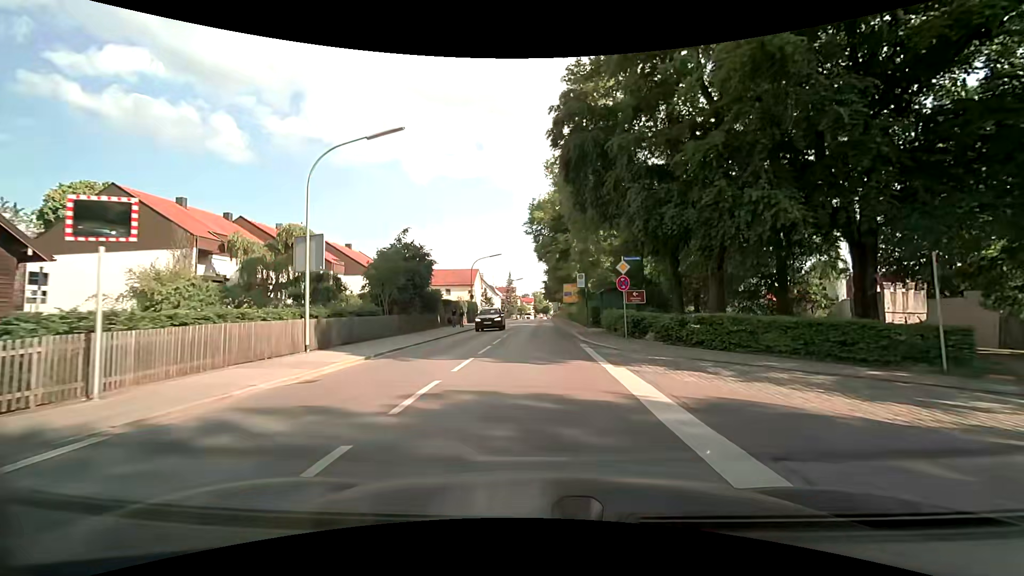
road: secondary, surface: asphalt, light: Day
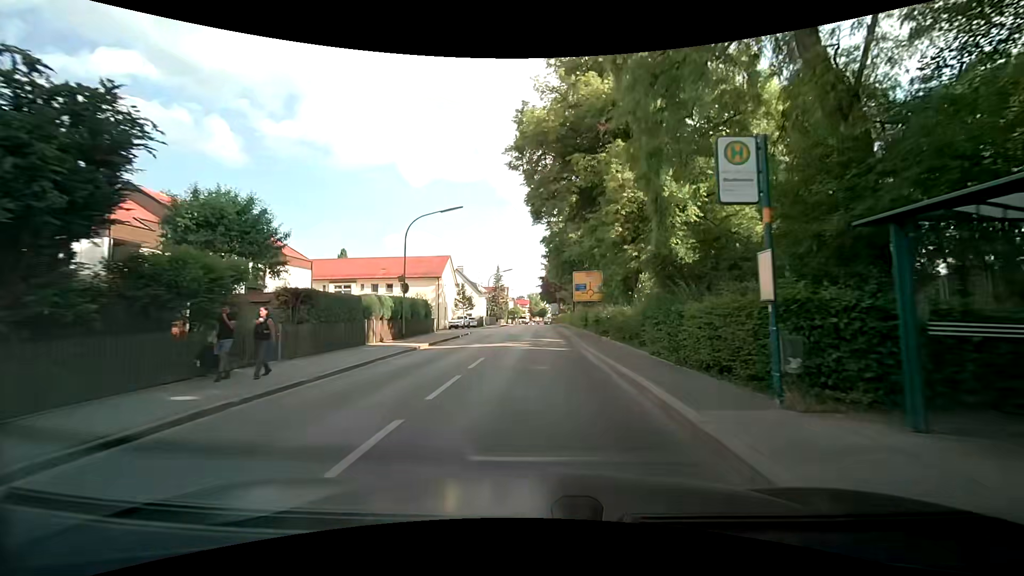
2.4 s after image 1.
(+0.3, +25.8) m; +1°
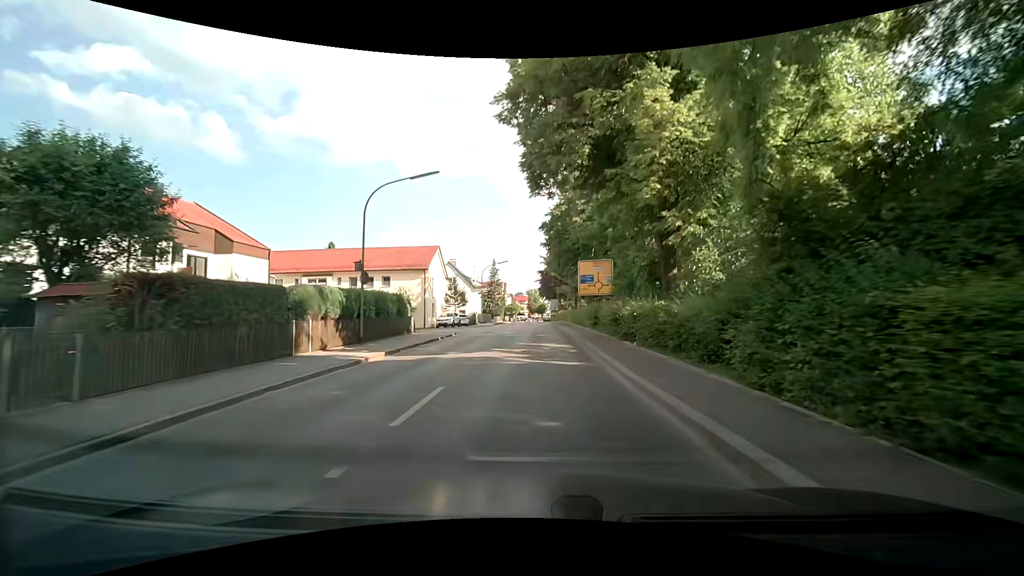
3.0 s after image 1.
(0.0, +6.5) m; -1°
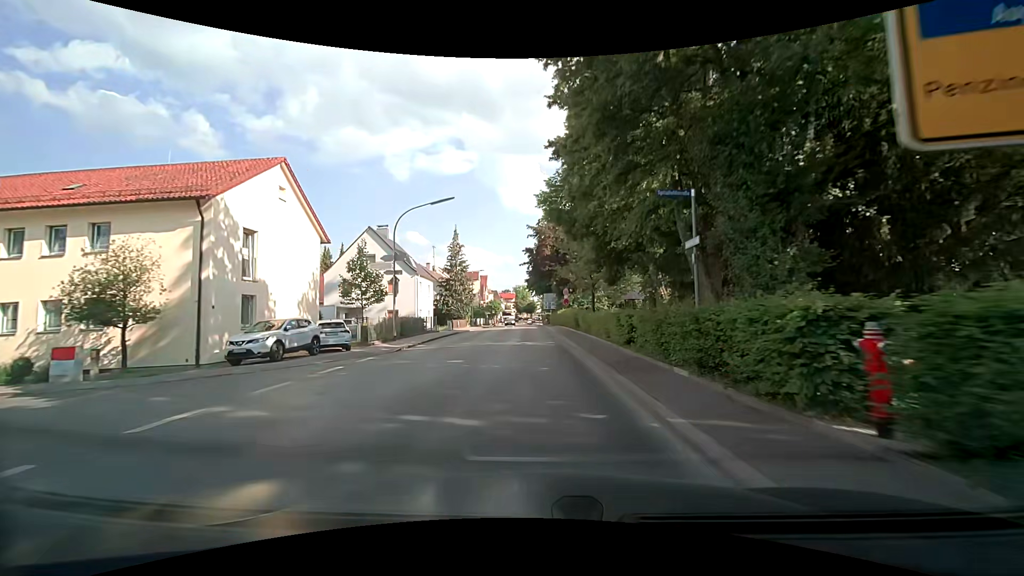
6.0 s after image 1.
(+0.6, +33.5) m; +2°
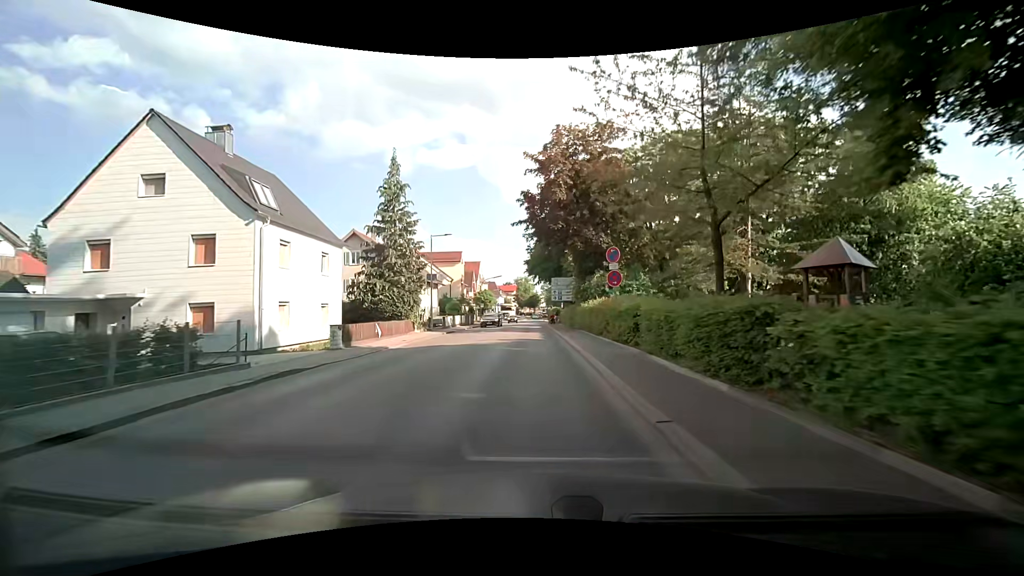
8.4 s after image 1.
(-0.1, +26.5) m; -1°
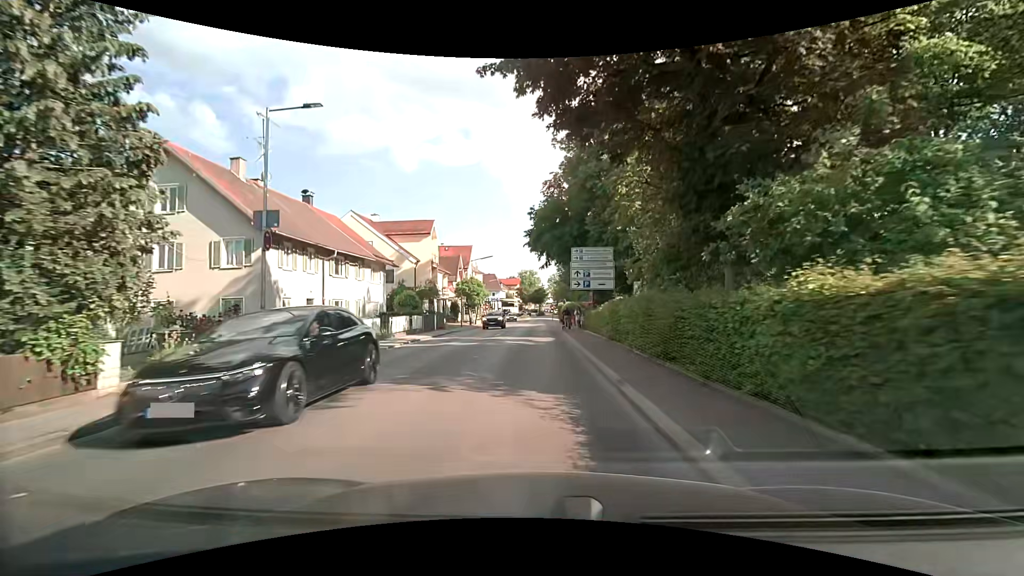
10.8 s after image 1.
(+0.1, +23.5) m; 0°
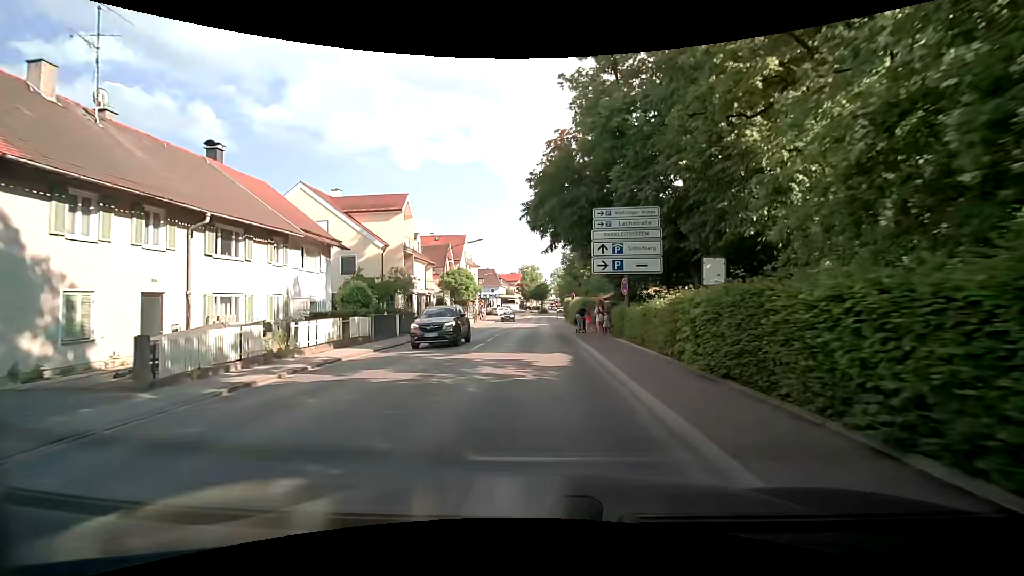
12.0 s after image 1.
(-0.1, +10.6) m; 0°
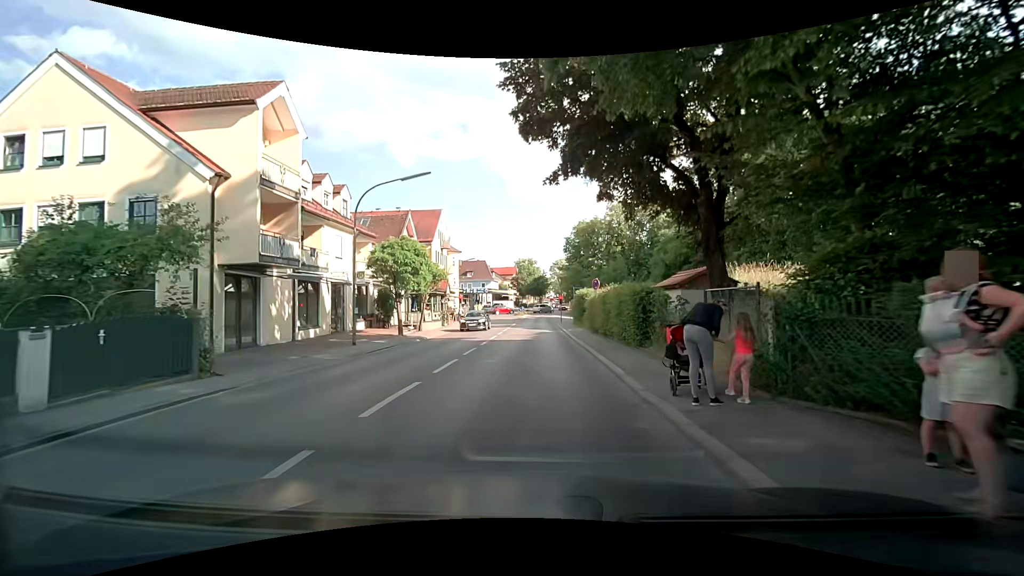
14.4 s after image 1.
(-0.2, +19.4) m; -1°
